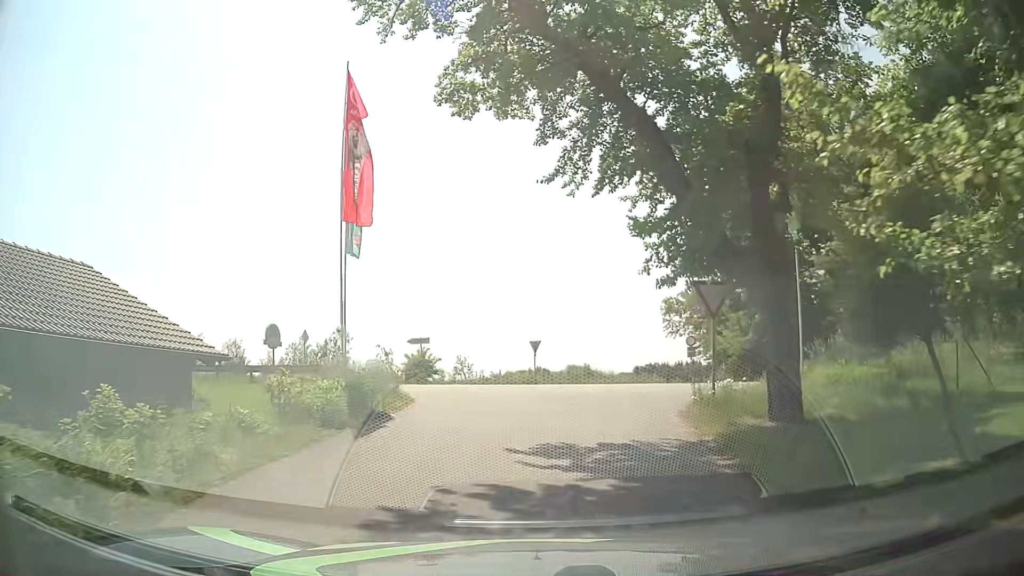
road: service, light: Day
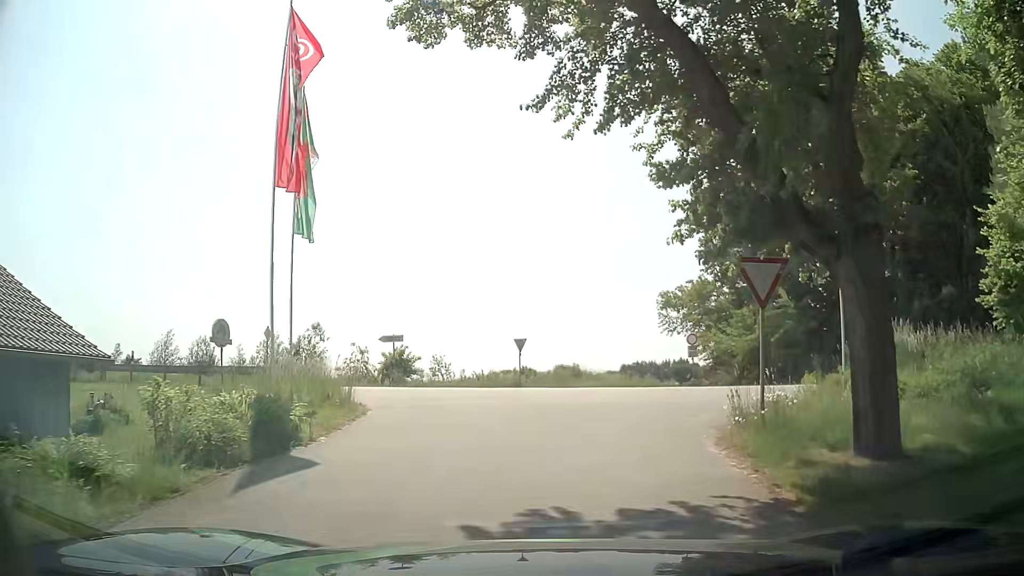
(-0.1, +3.5) m; -1°
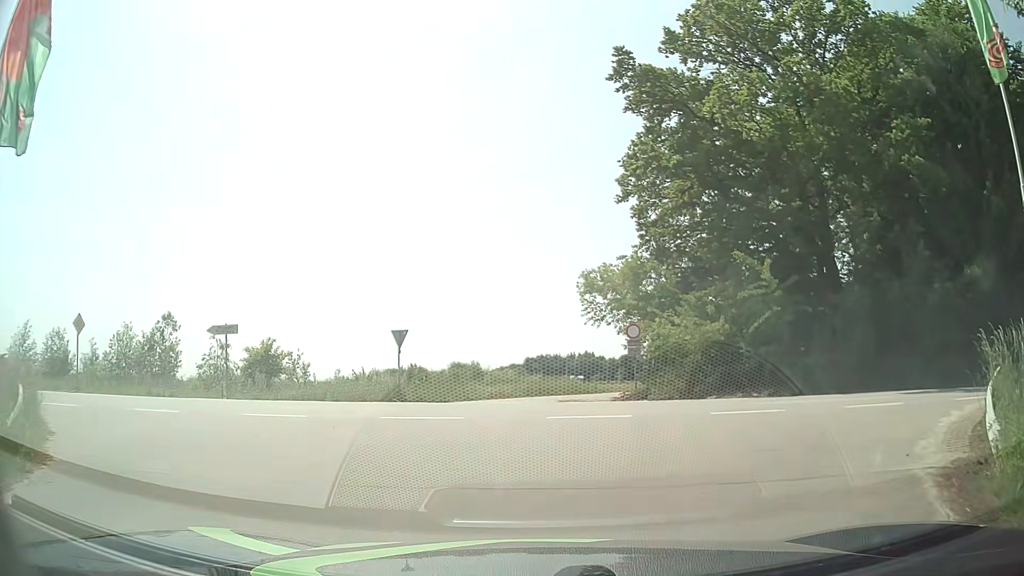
(+0.7, +9.0) m; +11°
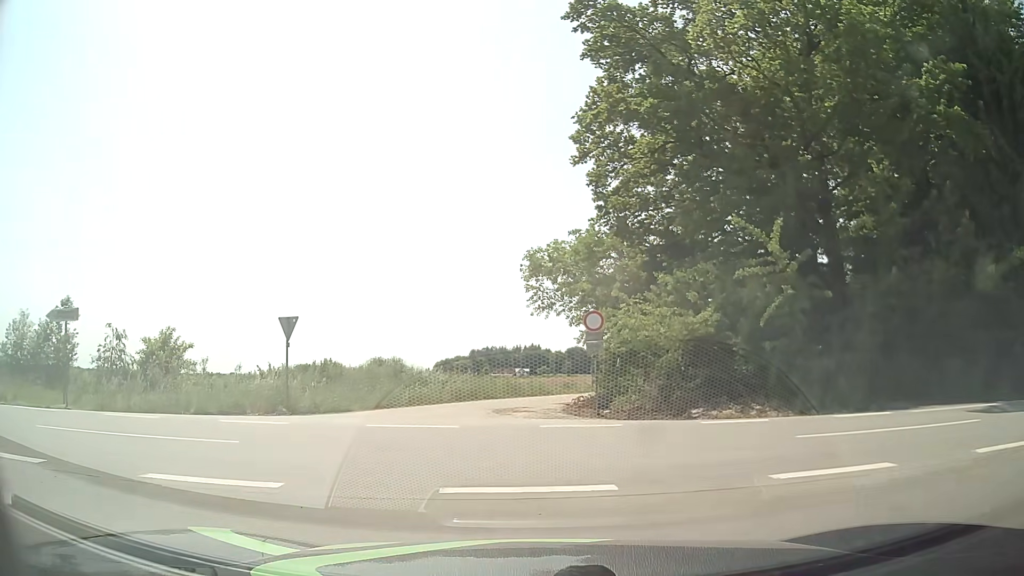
(+0.3, +6.1) m; +4°
